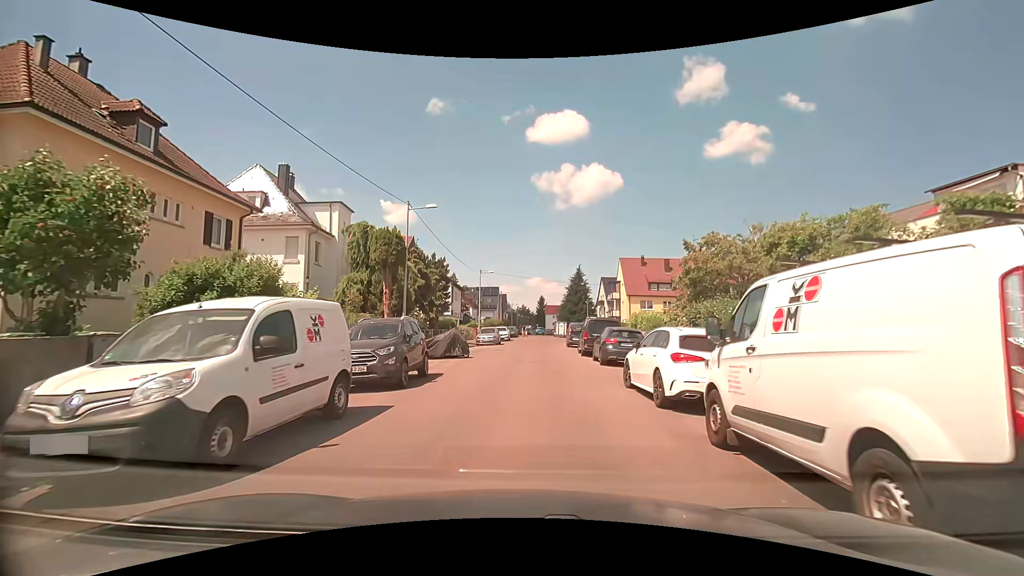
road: residential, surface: asphalt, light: Day
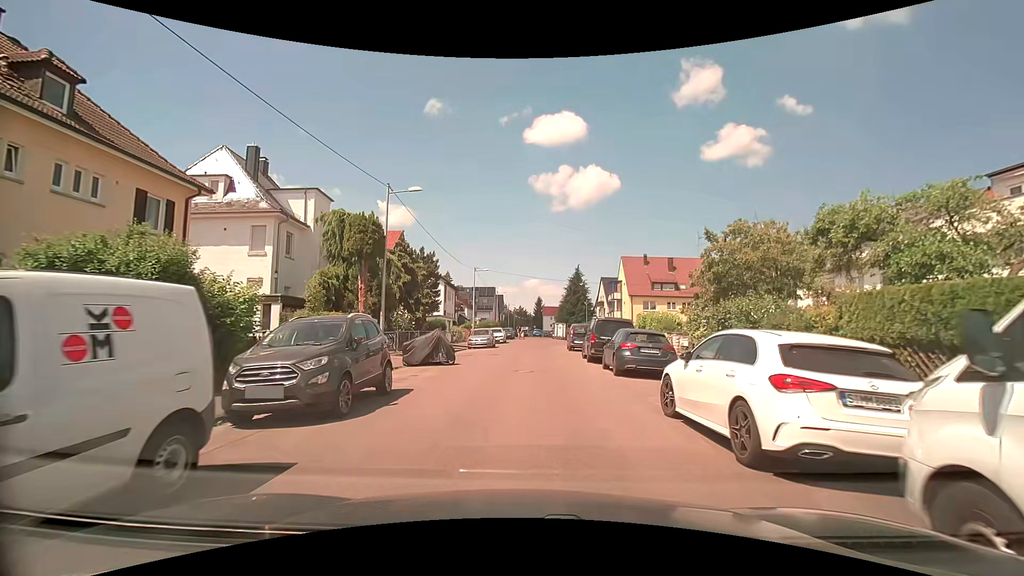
(0.0, +3.5) m; 0°
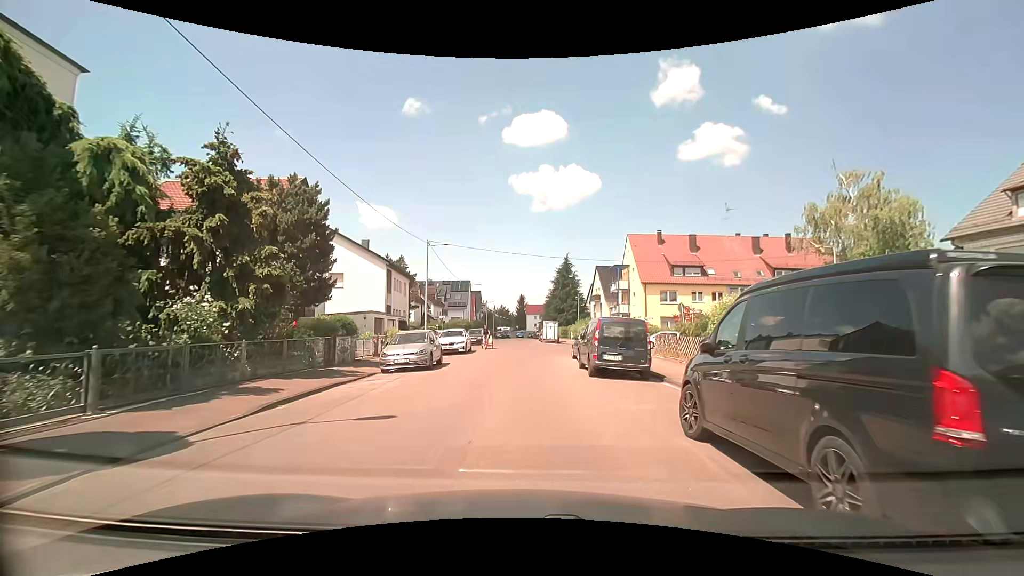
(+0.4, +17.7) m; +2°
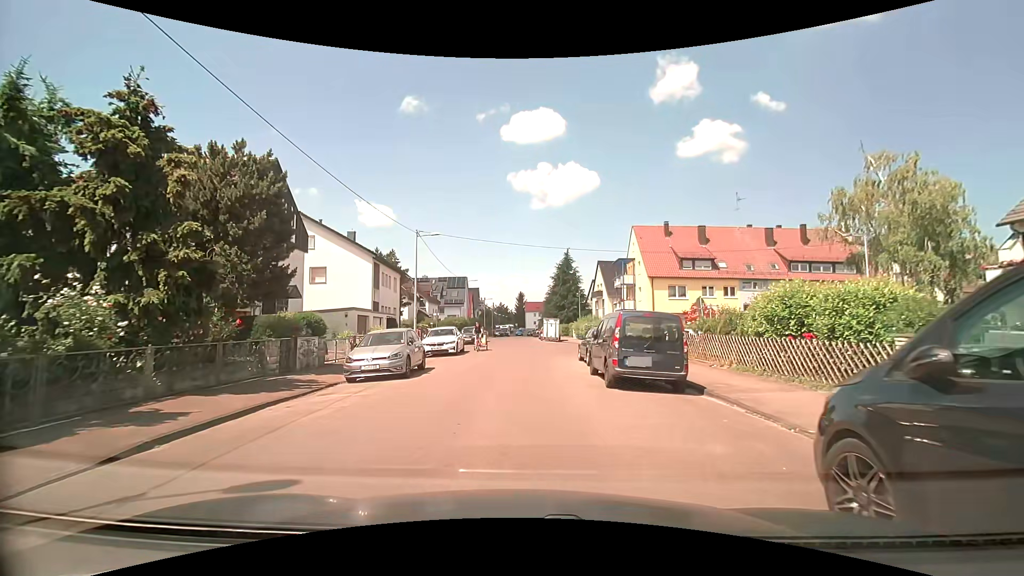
(0.0, +3.3) m; +1°
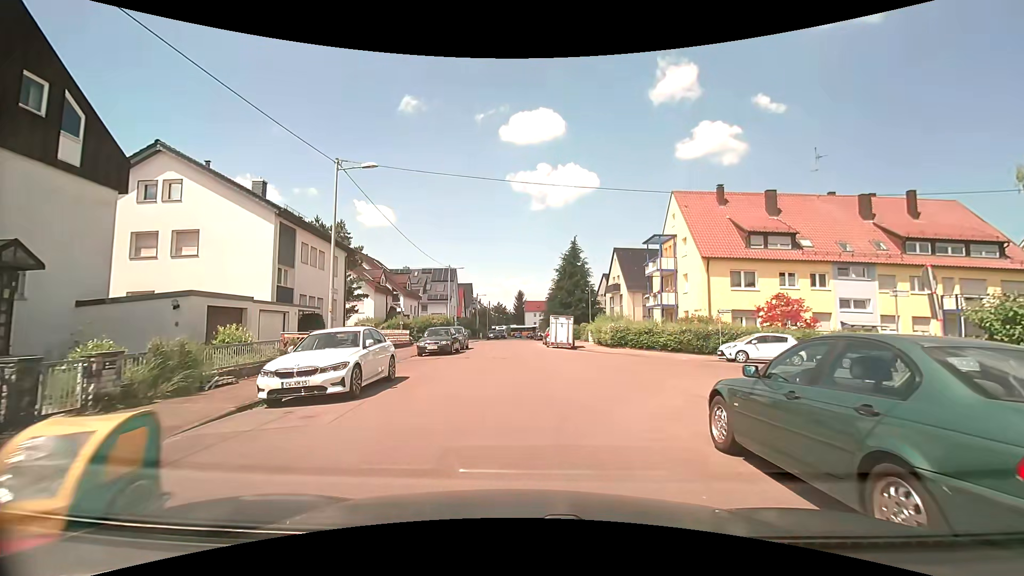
(-0.2, +14.7) m; -1°
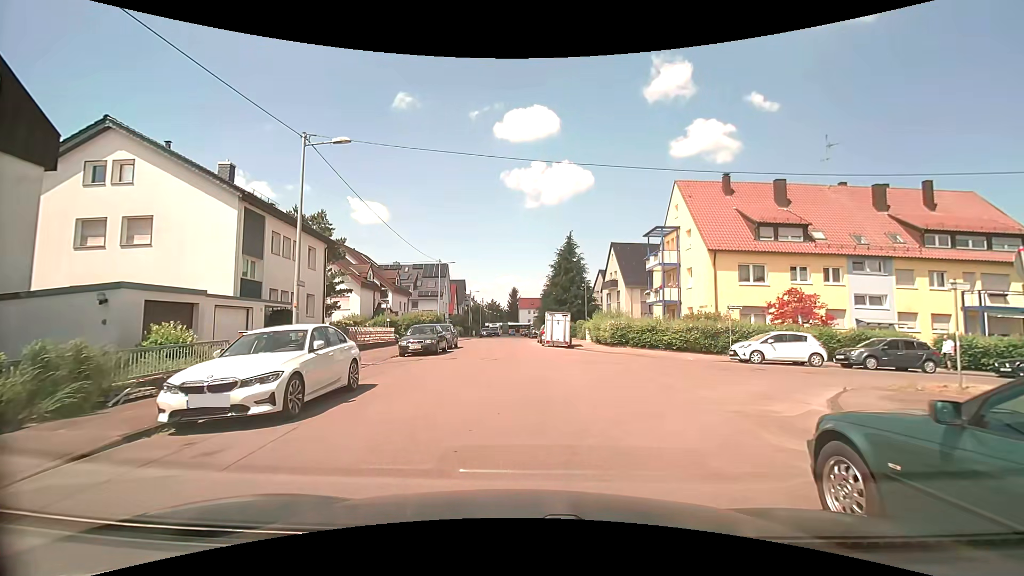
(0.0, +2.3) m; 0°
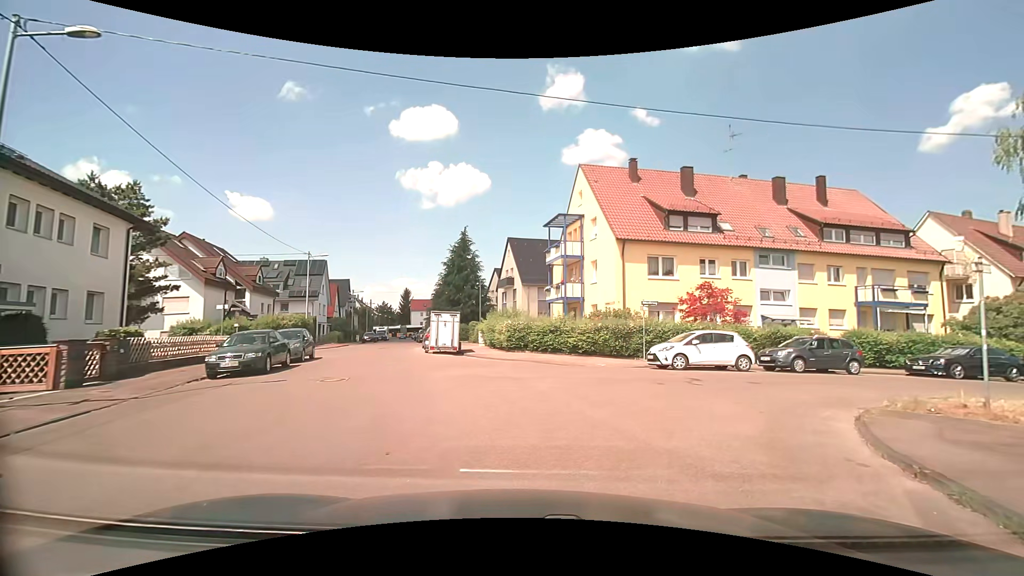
(+0.4, +5.4) m; +11°
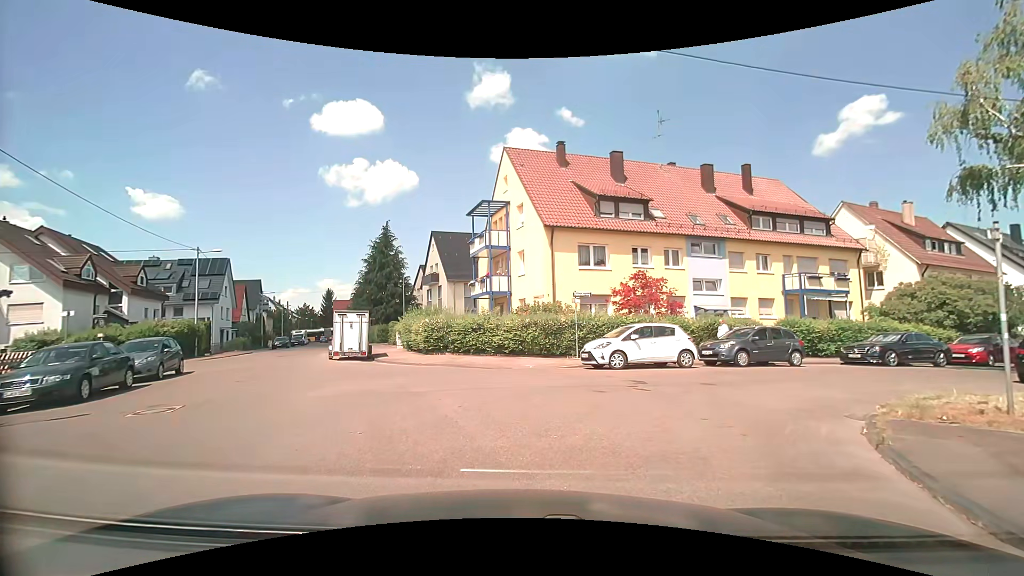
(+0.3, +3.0) m; +9°
